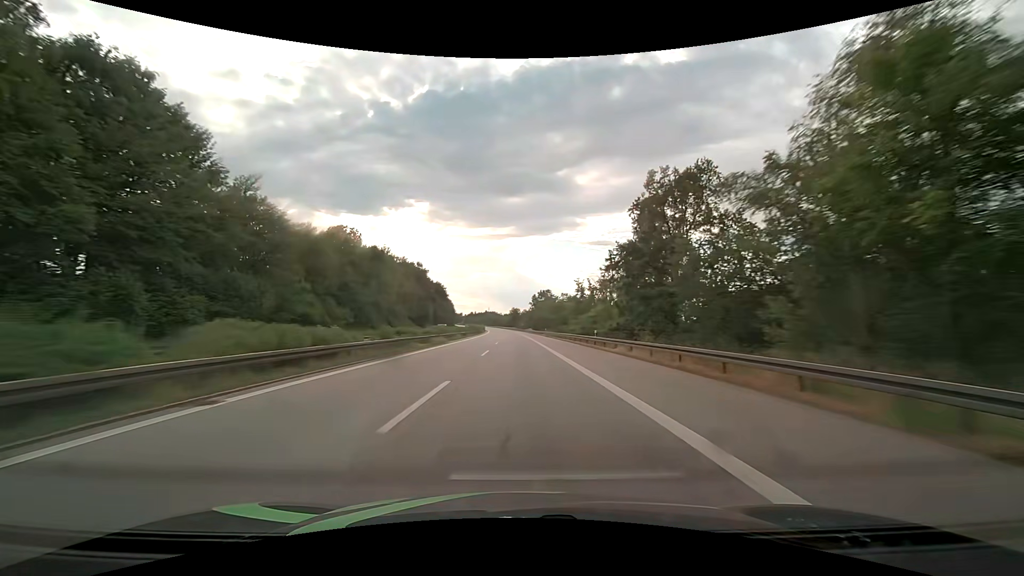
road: motorway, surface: asphalt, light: Day
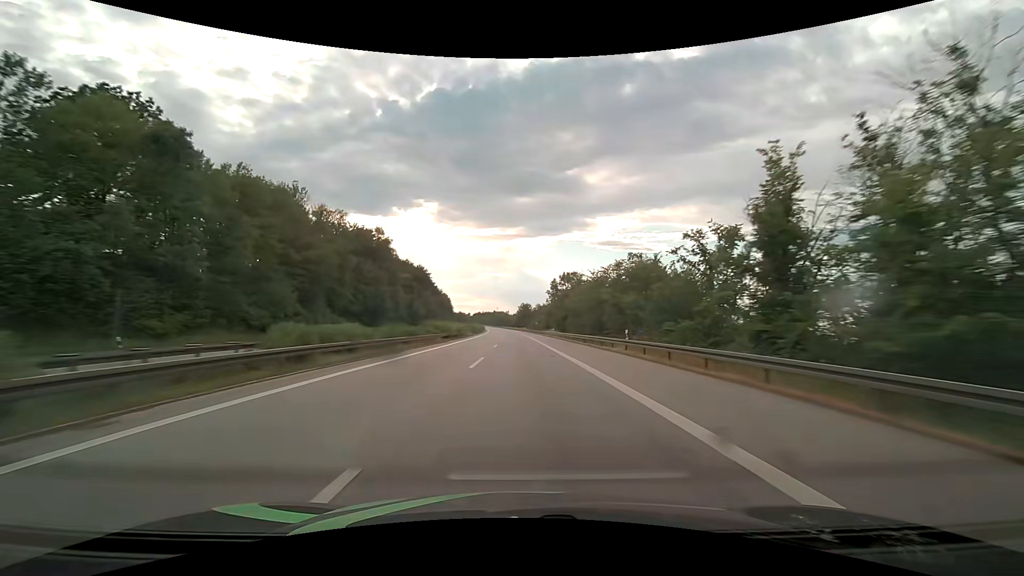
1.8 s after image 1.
(-0.7, +62.2) m; -1°
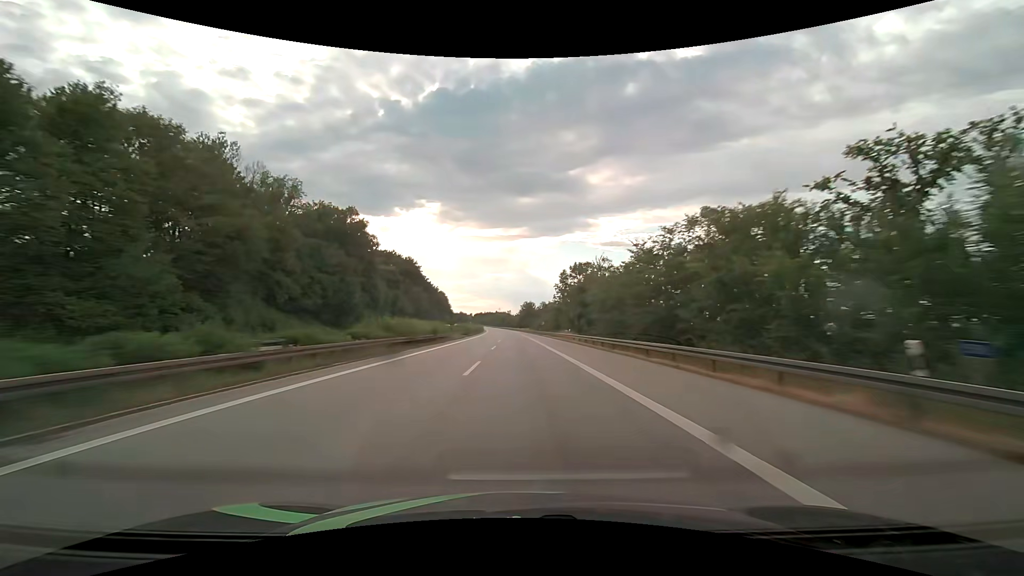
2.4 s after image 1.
(-0.1, +20.7) m; 0°
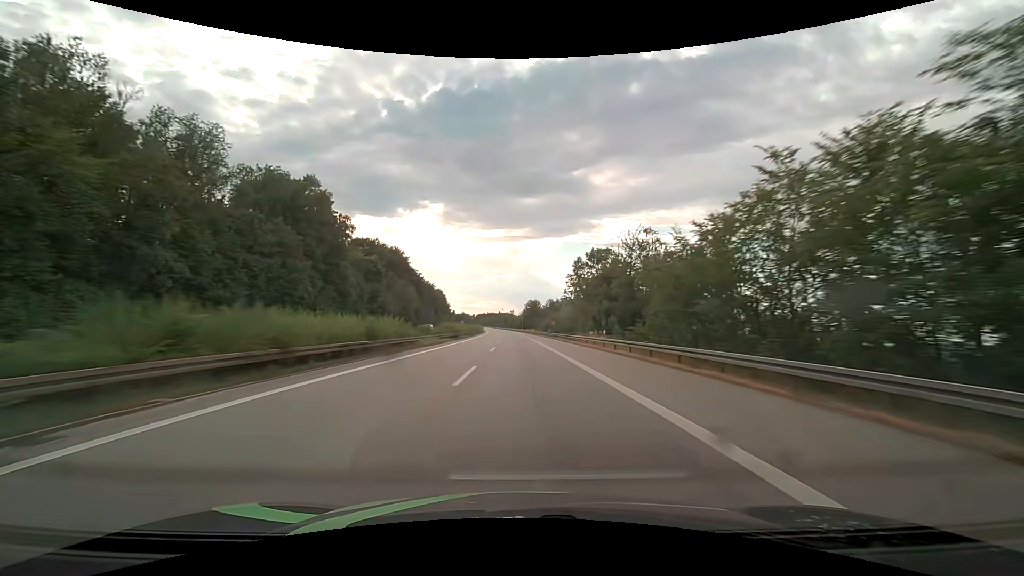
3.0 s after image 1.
(0.0, +20.6) m; 0°
(0, +10) (0, +20) (0, +30) (0, +40) (0, +50) (-1, +60) (-1, +70) (-1, +80) (-1, +90) (-2, +100) m
